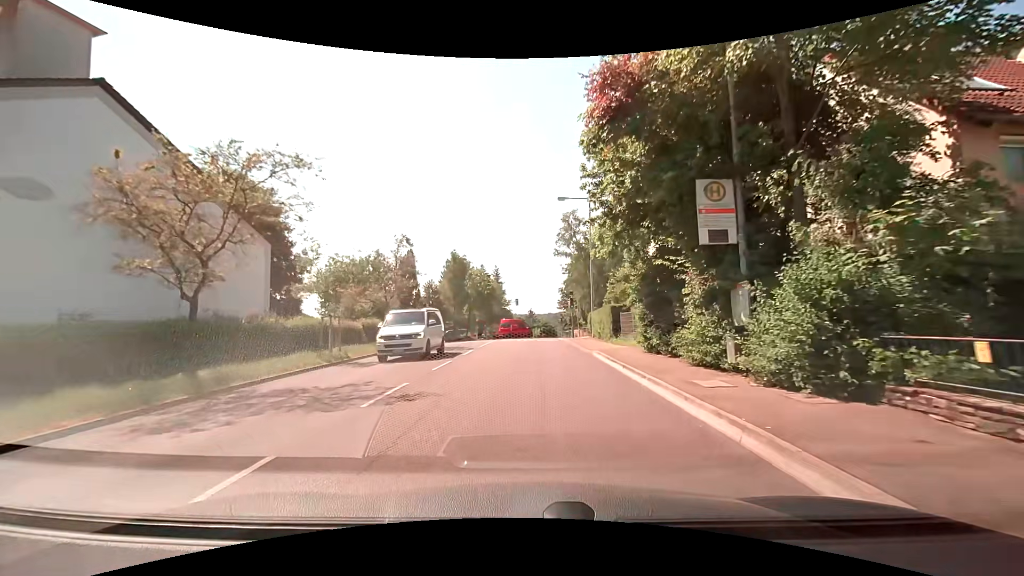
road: tertiary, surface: asphalt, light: Day
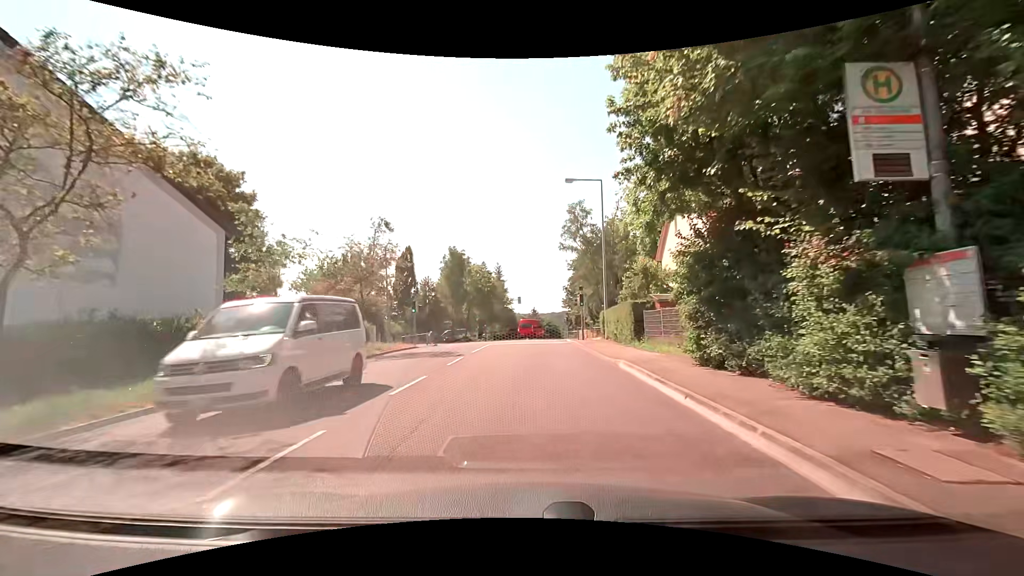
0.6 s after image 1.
(0.0, +4.6) m; -1°
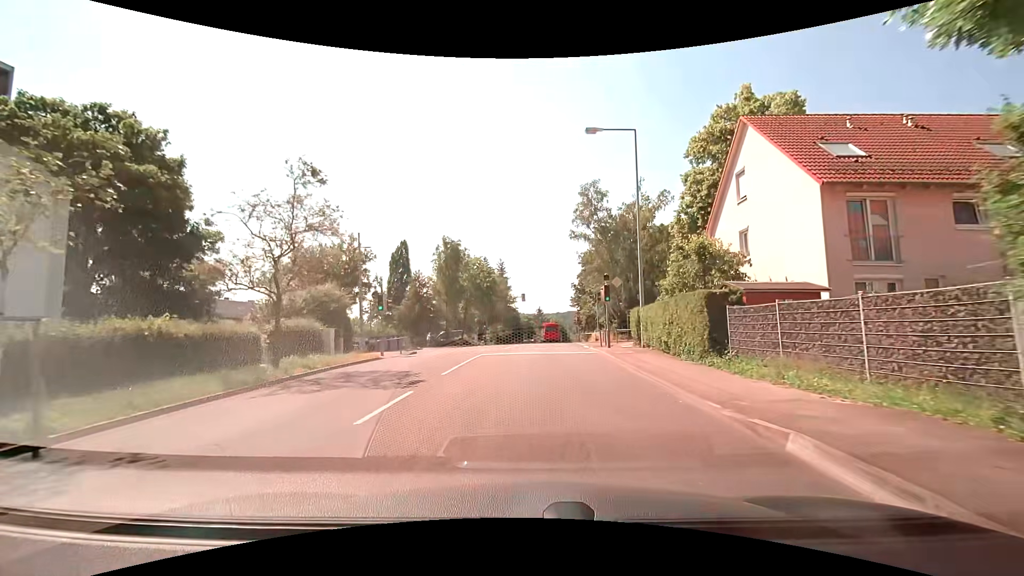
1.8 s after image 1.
(0.0, +8.5) m; -1°
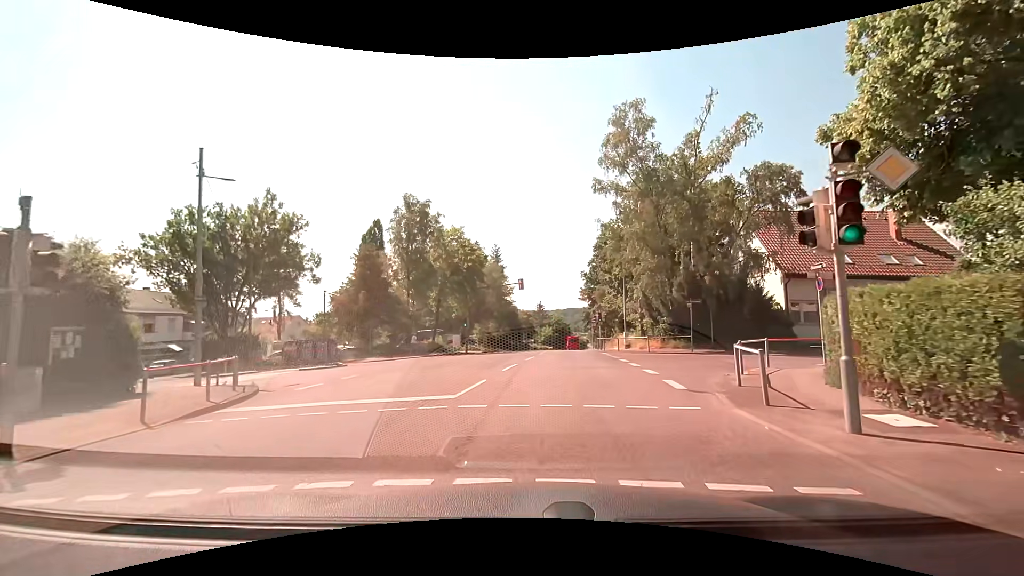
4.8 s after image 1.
(+0.4, +18.0) m; +1°
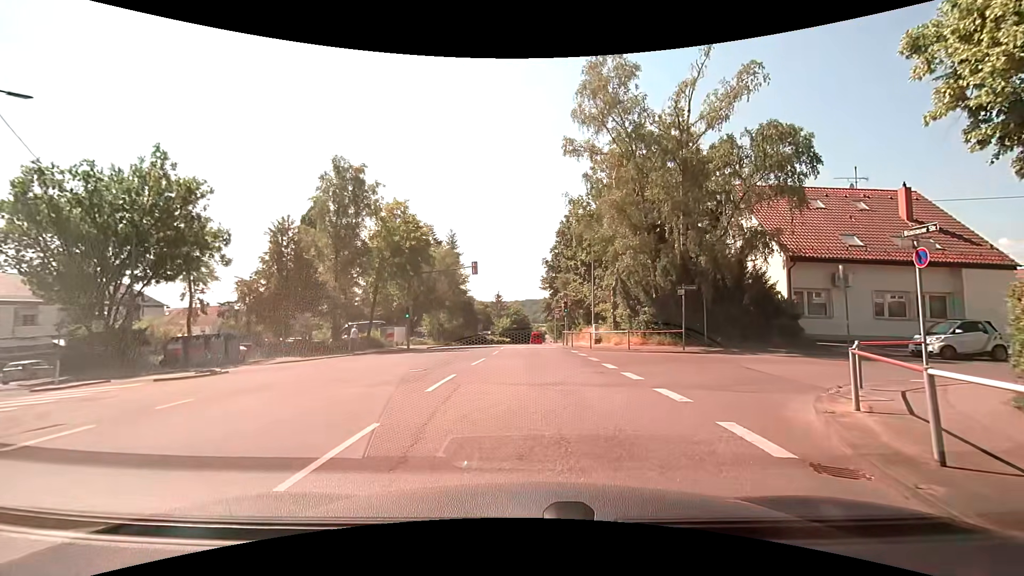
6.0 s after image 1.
(+0.1, +6.3) m; +4°
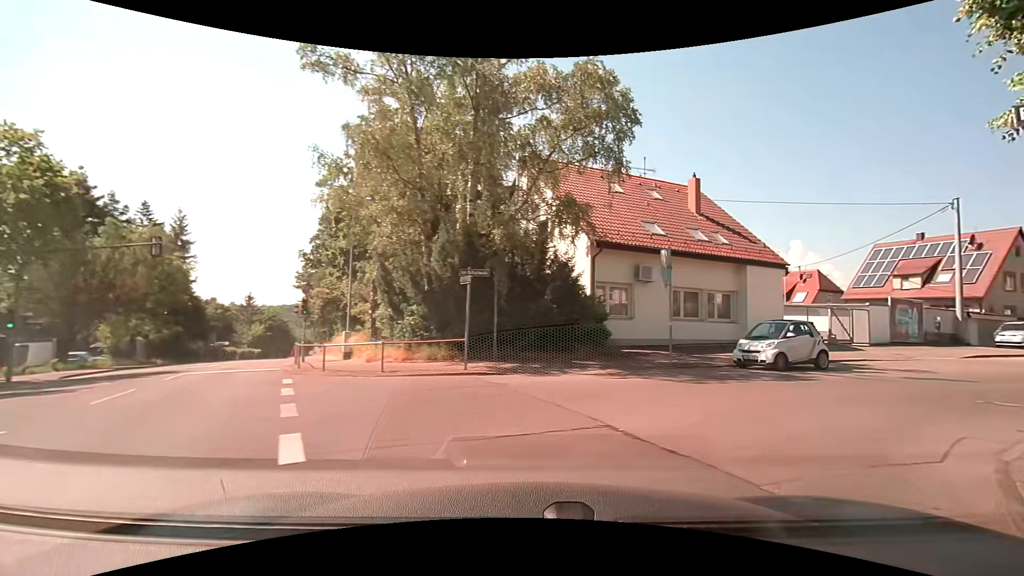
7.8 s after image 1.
(+1.6, +8.9) m; +24°
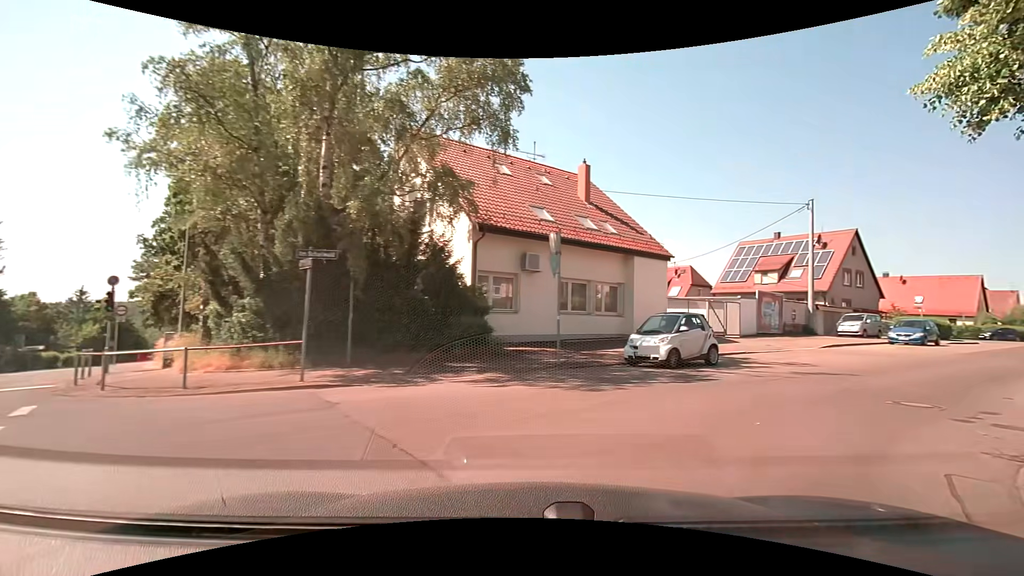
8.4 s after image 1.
(+0.4, +2.7) m; +13°
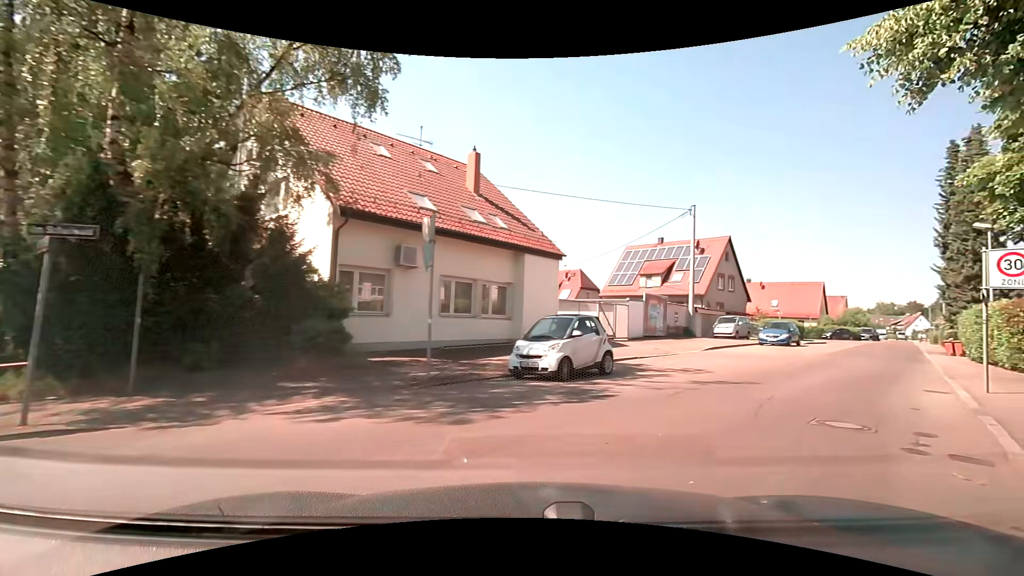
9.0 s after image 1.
(+0.3, +2.6) m; +13°
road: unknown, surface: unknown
